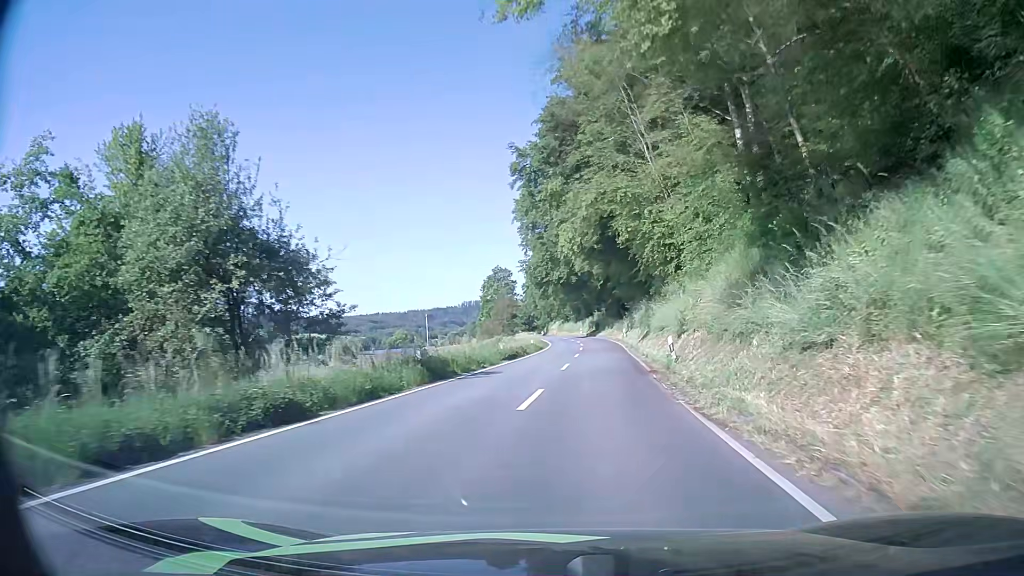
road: secondary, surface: asphalt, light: Day
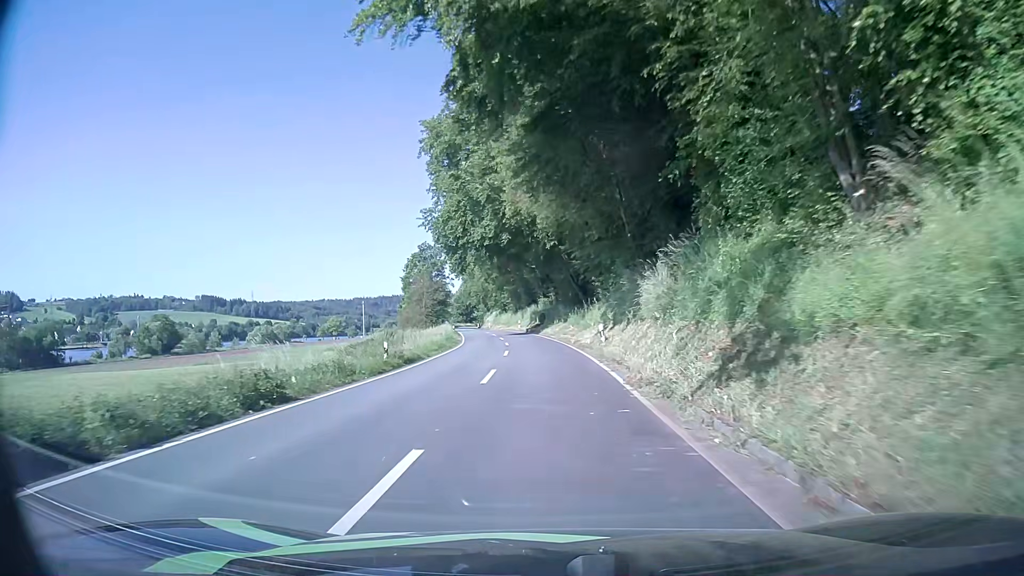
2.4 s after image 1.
(+2.7, +32.4) m; +5°
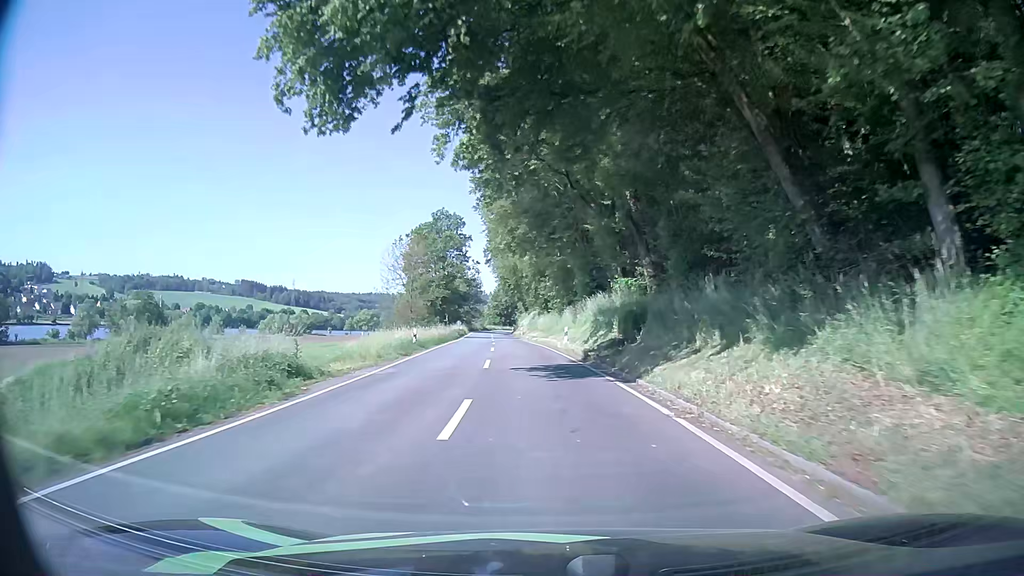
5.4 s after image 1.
(-1.5, +43.4) m; -4°
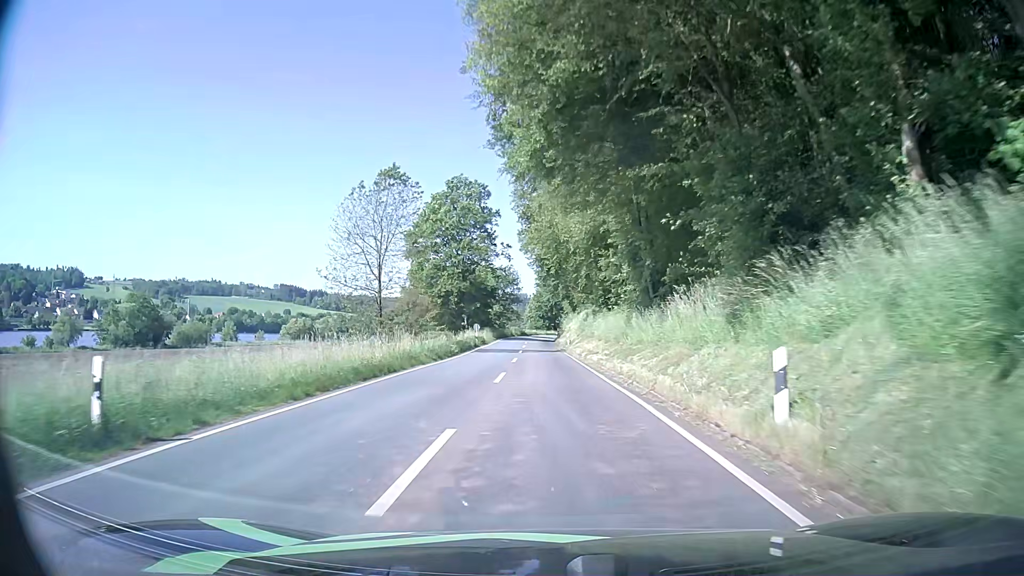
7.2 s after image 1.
(-0.8, +27.1) m; -3°
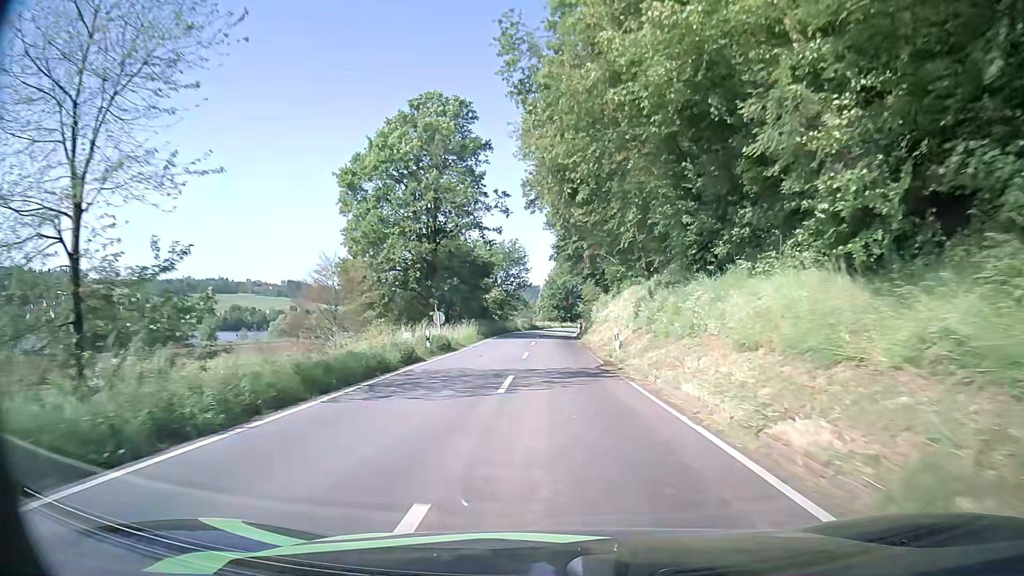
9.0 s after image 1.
(-0.9, +27.8) m; -2°
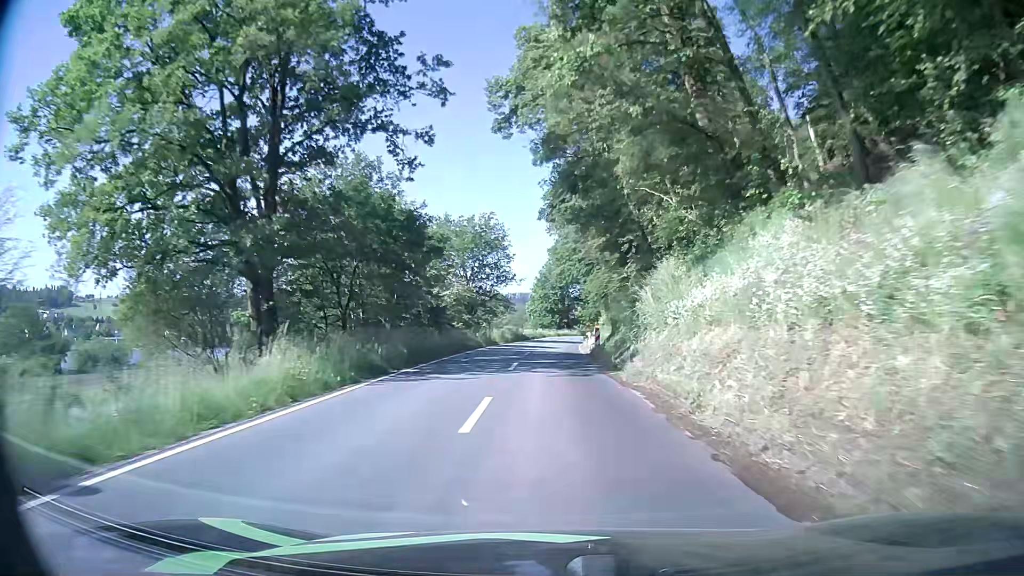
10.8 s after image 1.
(0.0, +28.7) m; +1°
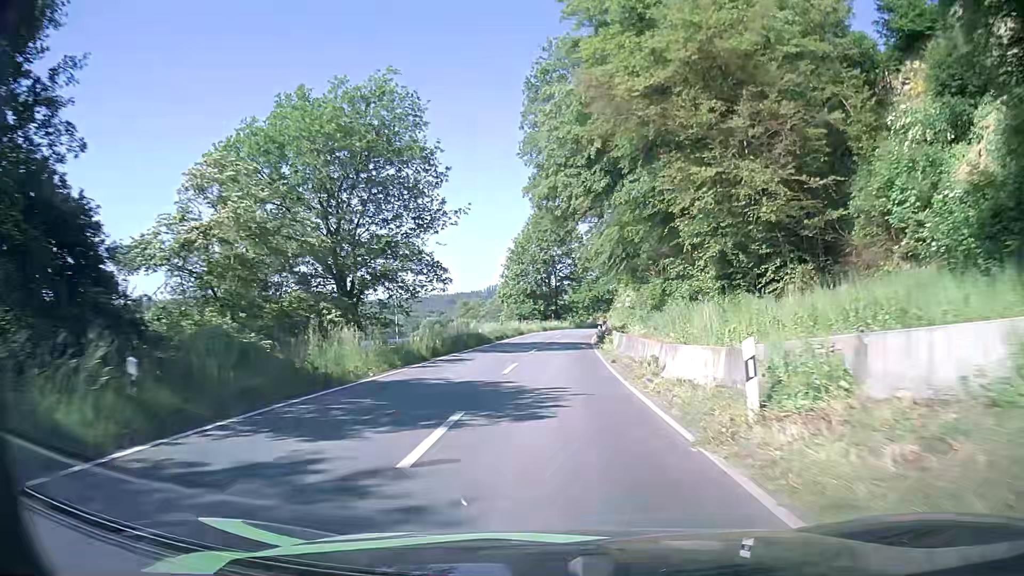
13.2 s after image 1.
(-0.2, +38.0) m; 0°
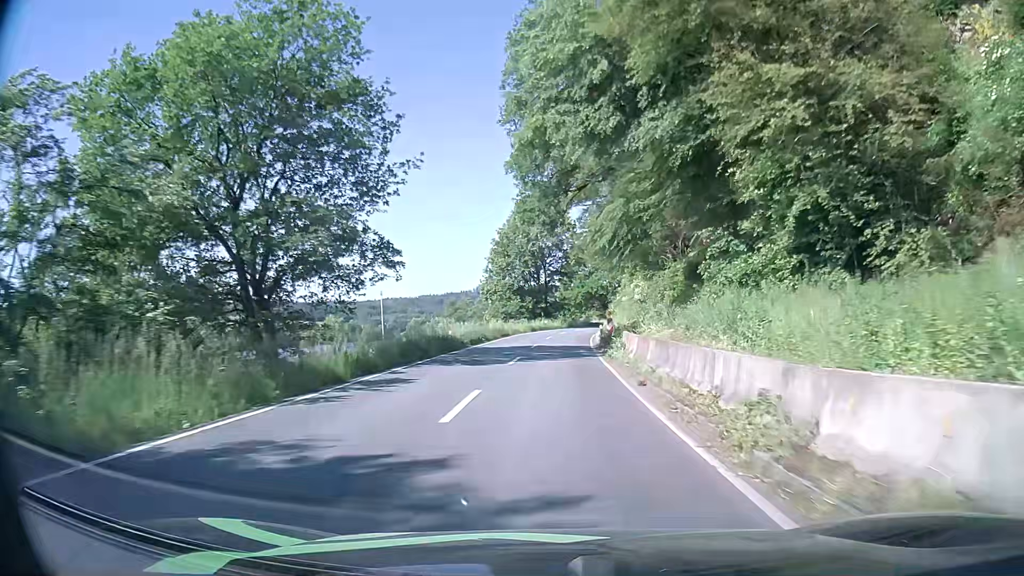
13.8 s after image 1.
(+0.1, +9.0) m; +2°
